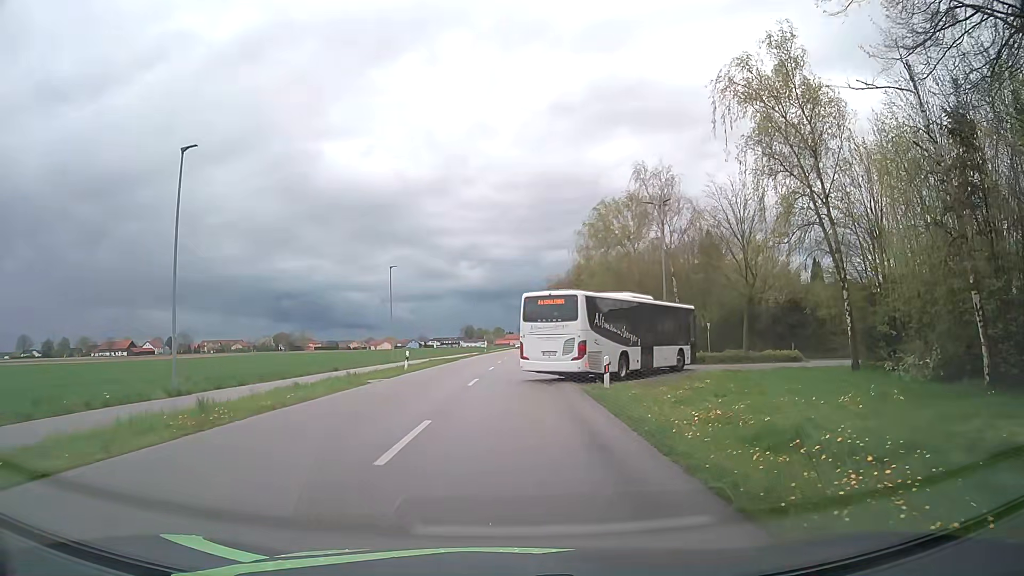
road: secondary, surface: asphalt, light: Day
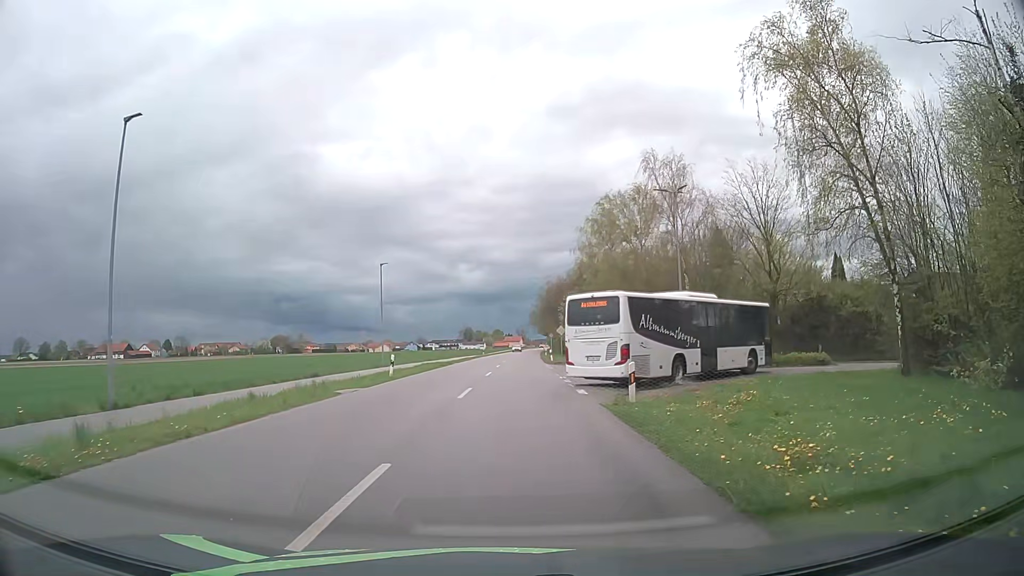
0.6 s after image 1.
(0.0, +3.9) m; 0°
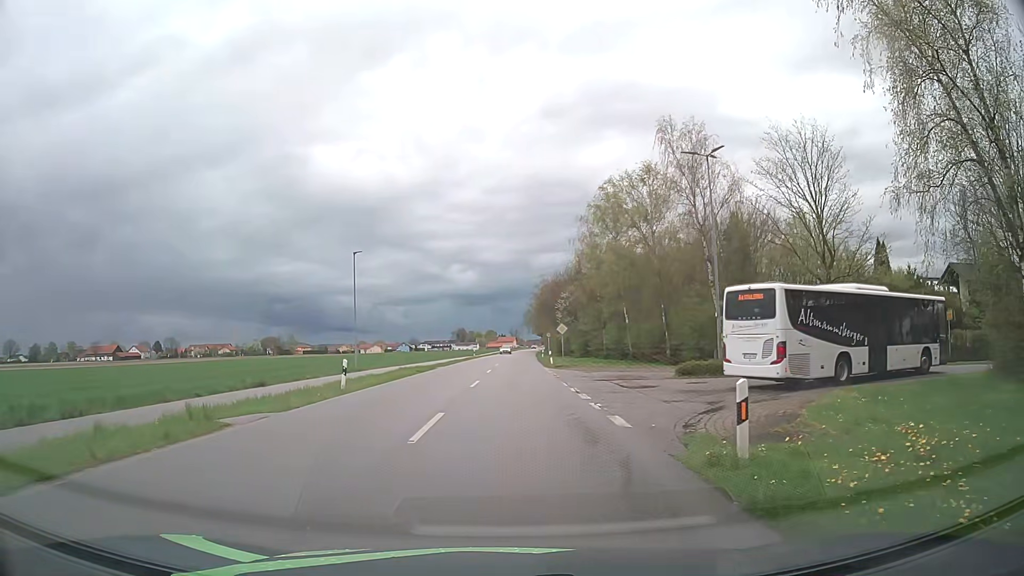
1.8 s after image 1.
(+0.1, +7.3) m; +1°
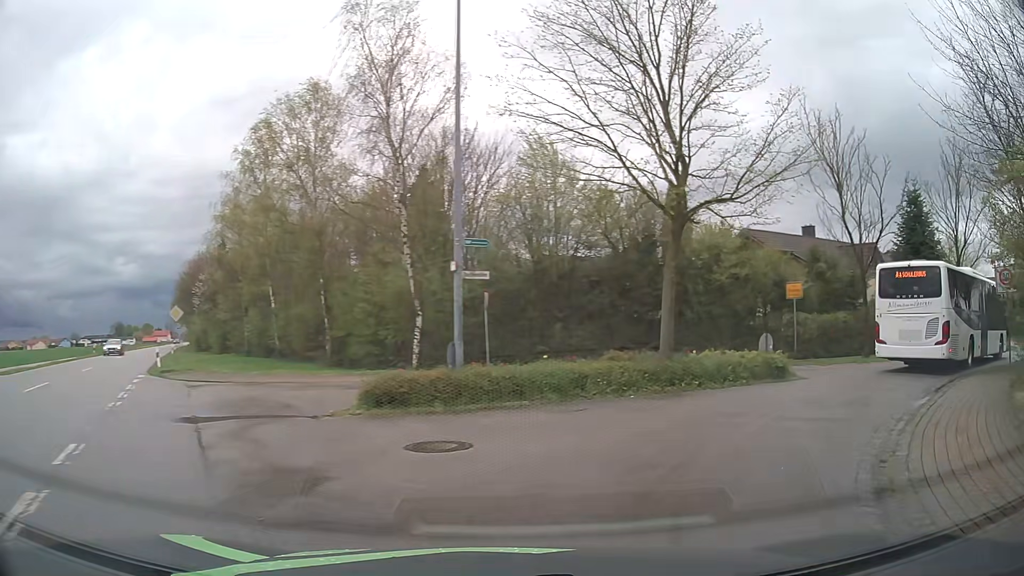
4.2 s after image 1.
(+2.3, +15.9) m; +28°
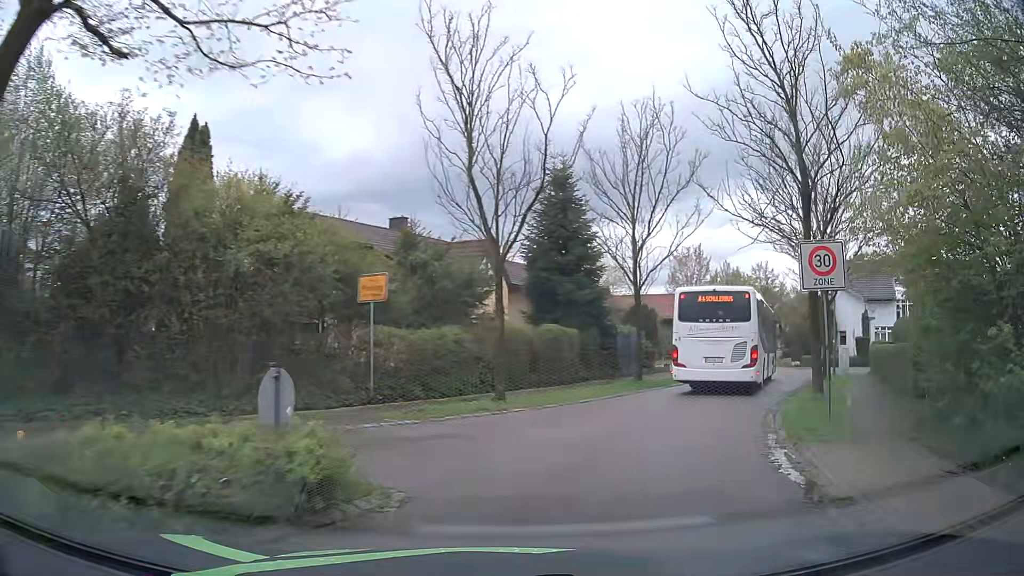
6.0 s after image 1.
(+3.7, +10.7) m; +36°
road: residential
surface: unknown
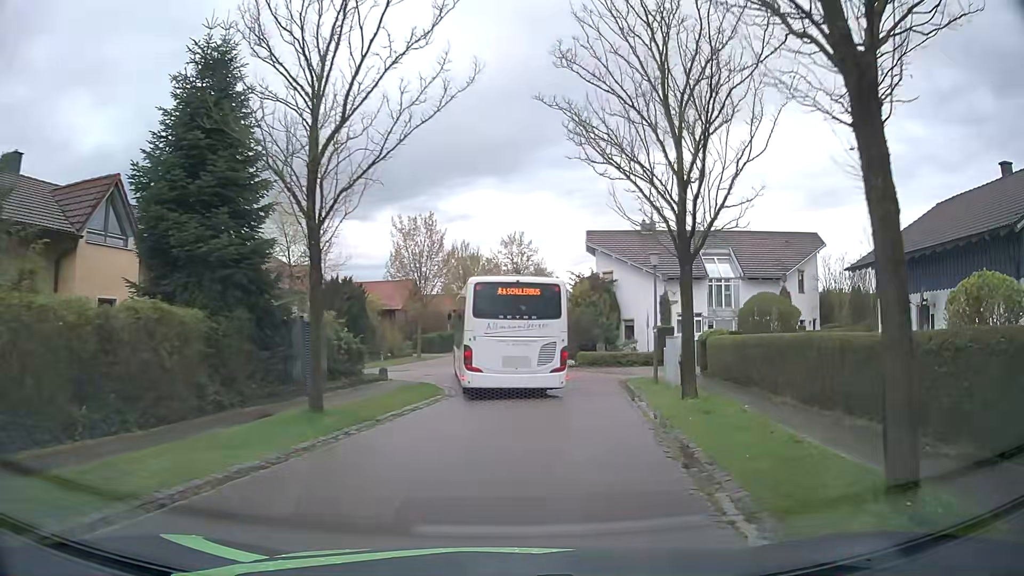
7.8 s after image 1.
(+2.7, +12.5) m; +24°
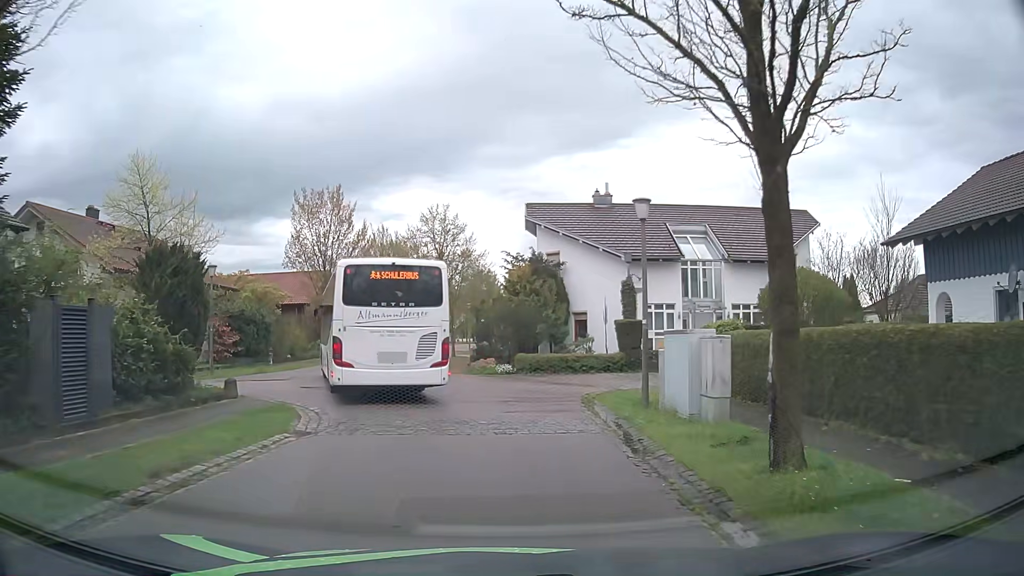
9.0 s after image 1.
(+0.5, +8.2) m; +5°
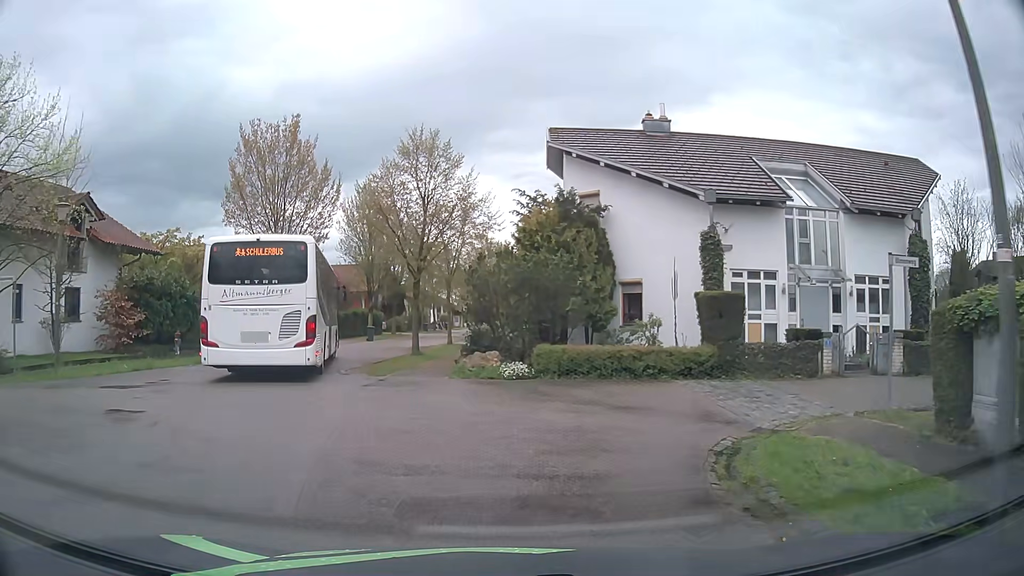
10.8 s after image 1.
(+0.2, +10.3) m; +1°
(-2, +10) (-6, +19) (-7, +29) (-7, +39) (-7, +49) (-6, +59) (-6, +69) (-6, +79) (-6, +89) (-6, +99) m
